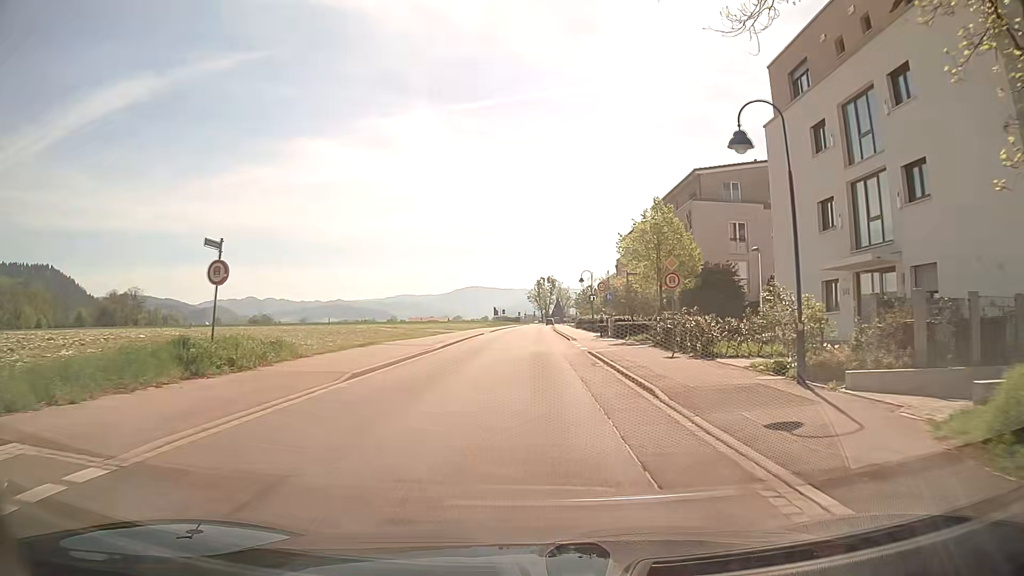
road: secondary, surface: asphalt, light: Day
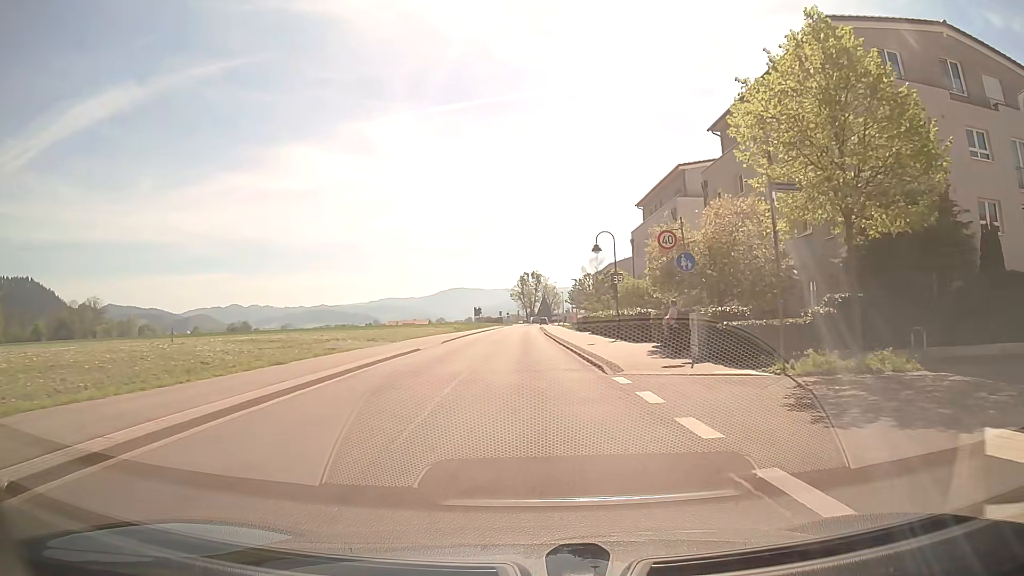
(+0.3, +25.9) m; +2°
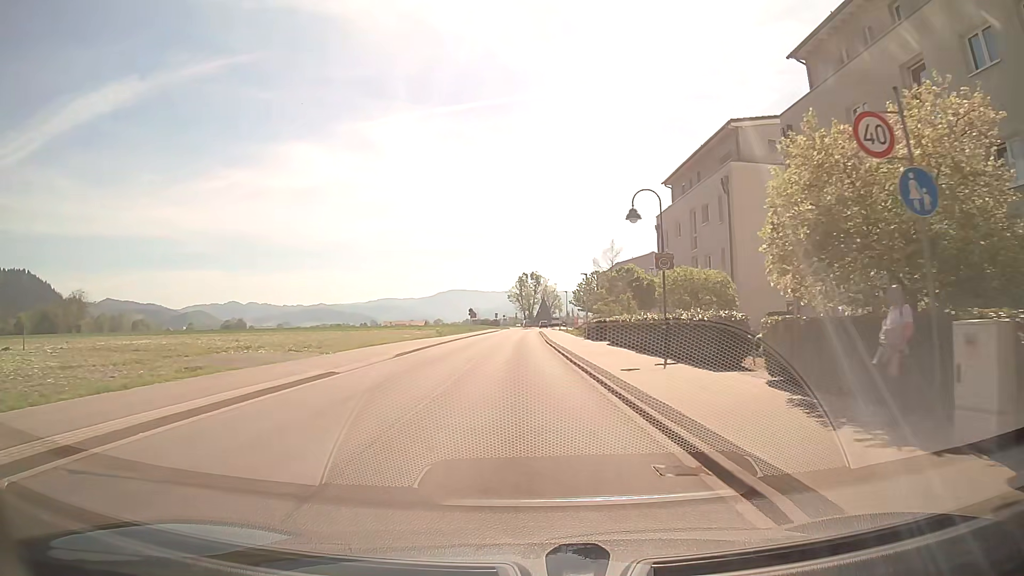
(0.0, +12.4) m; 0°
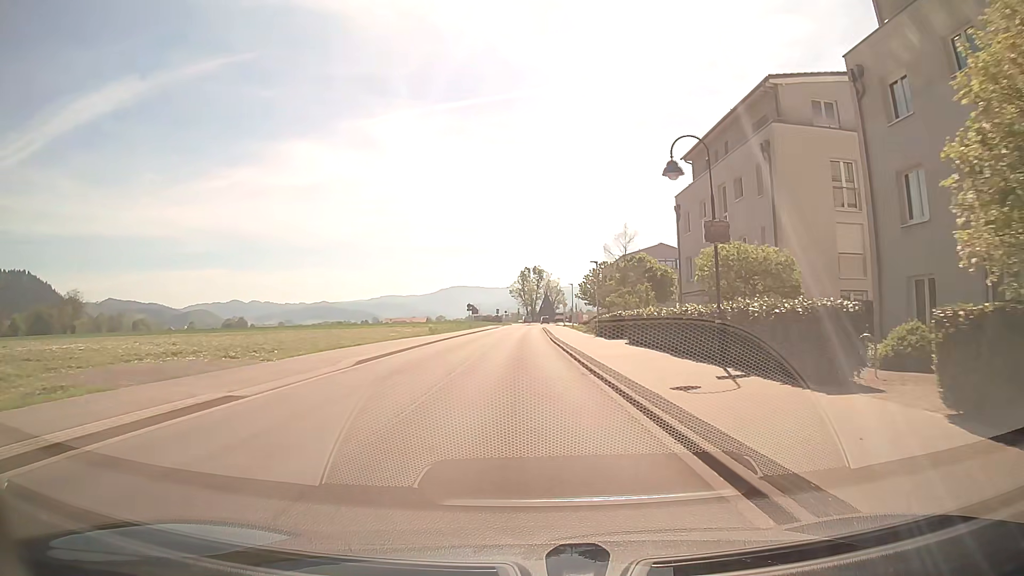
(0.0, +6.0) m; 0°
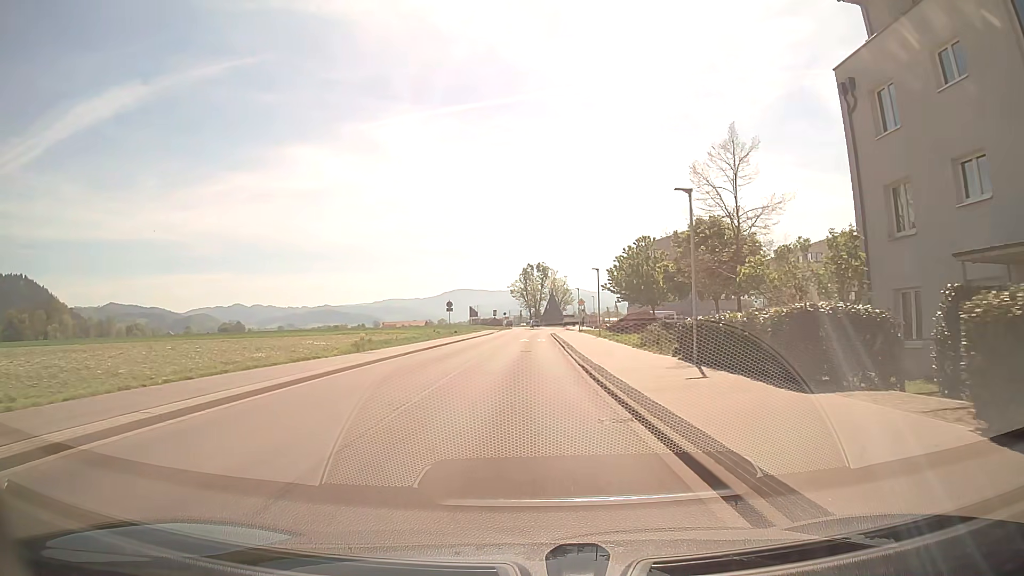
(-0.2, +24.1) m; -1°
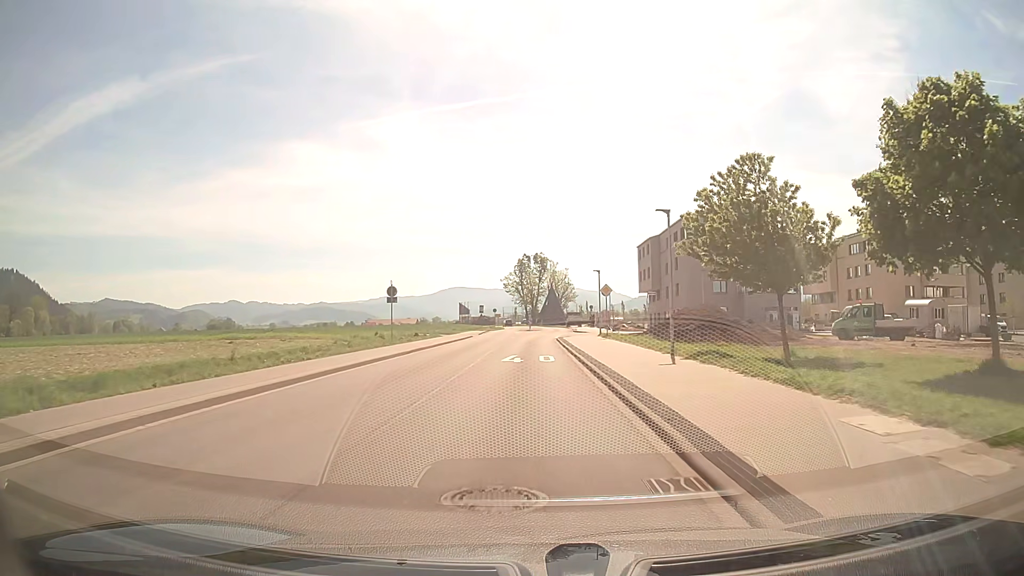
(0.0, +24.8) m; 0°
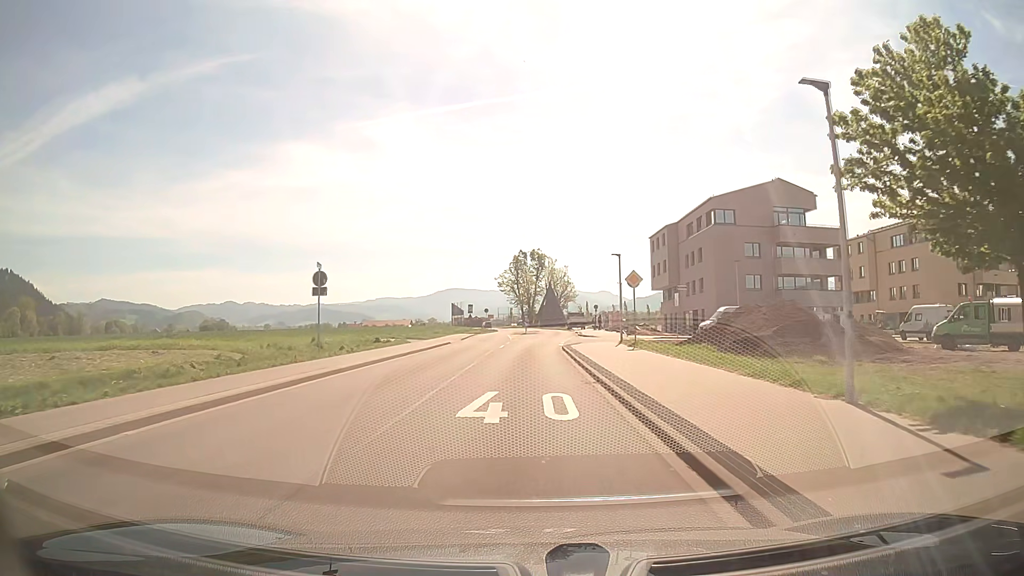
(+0.1, +12.7) m; 0°
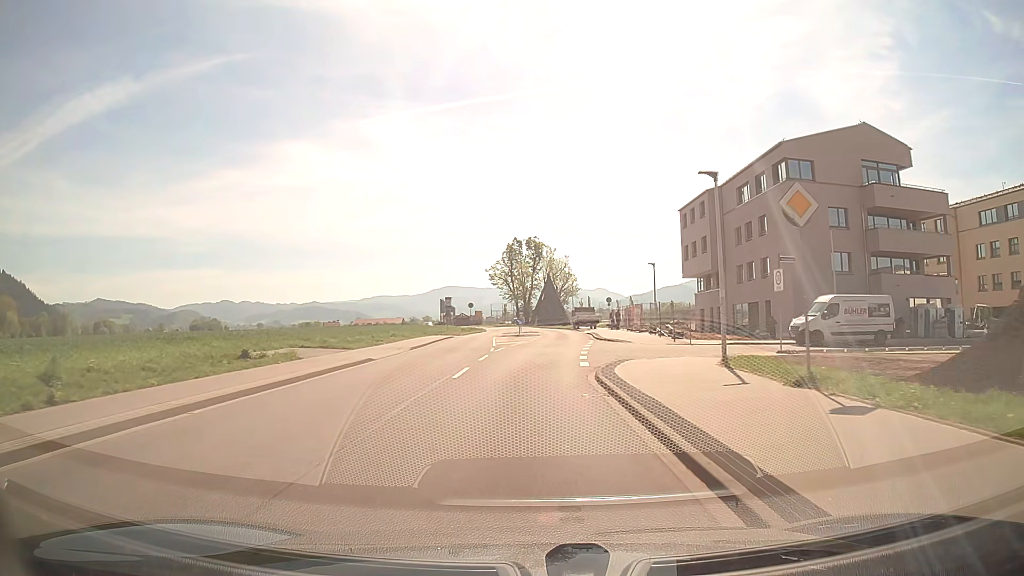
(+0.1, +19.3) m; 0°
(0, +10) (0, +20) (+1, +30) (+2, +40) (+2, +50) (+2, +60) (+2, +70) (+1, +80) (-1, +90) (-2, +100) m
